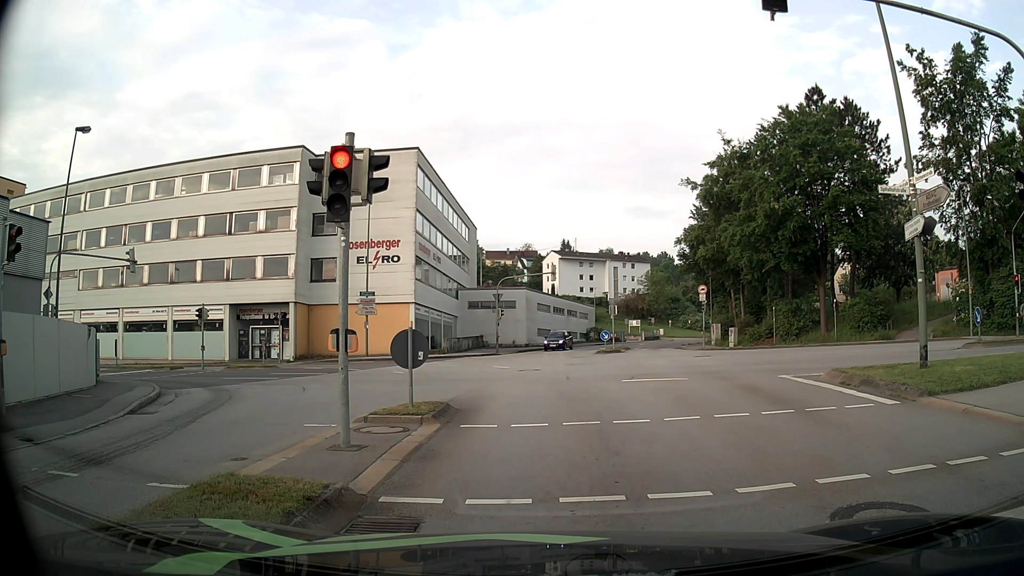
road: tertiary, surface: asphalt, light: Day
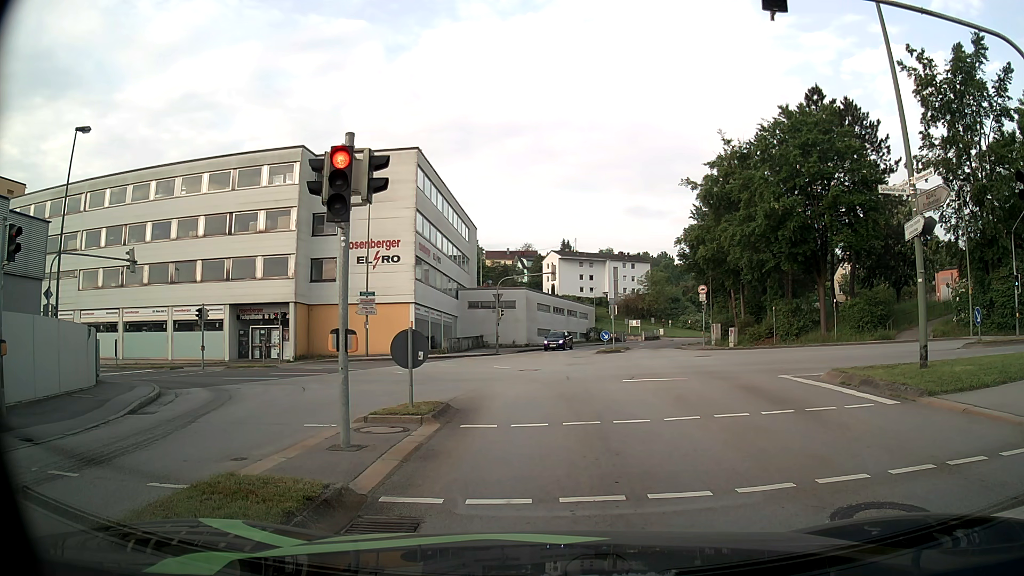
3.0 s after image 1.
(0.0, 0.0) m; 0°
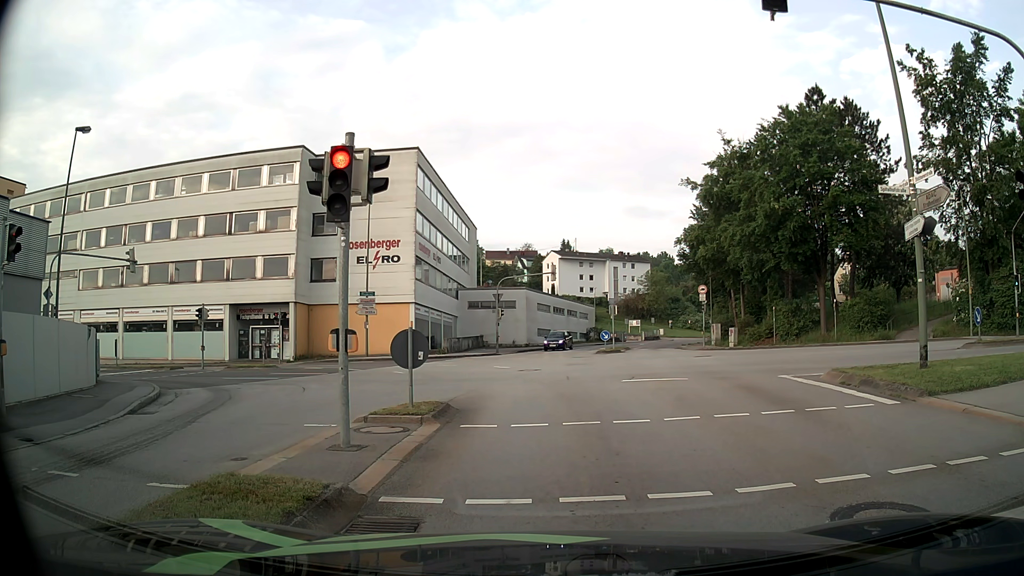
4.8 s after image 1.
(0.0, 0.0) m; 0°
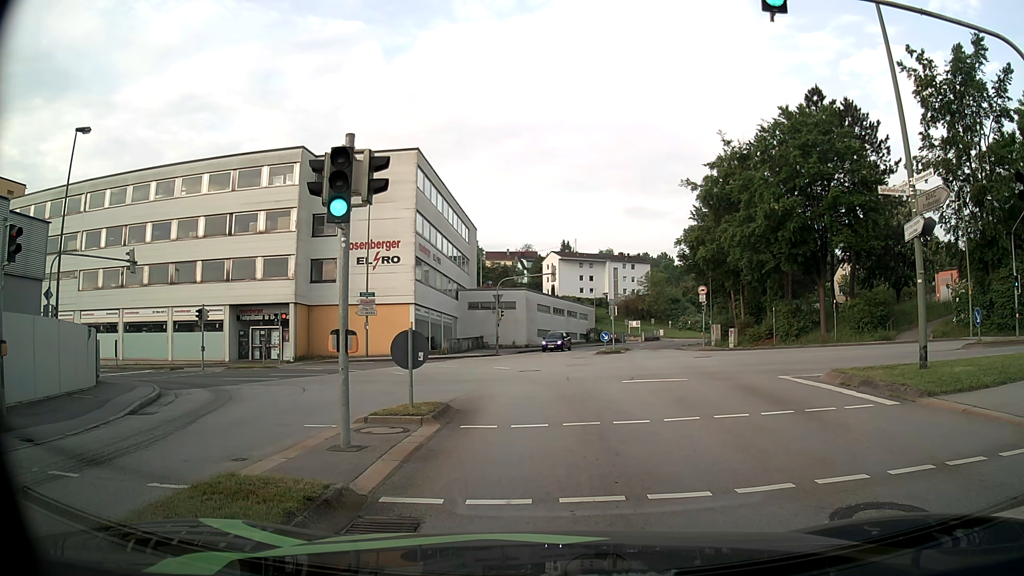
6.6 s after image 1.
(0.0, 0.0) m; 0°
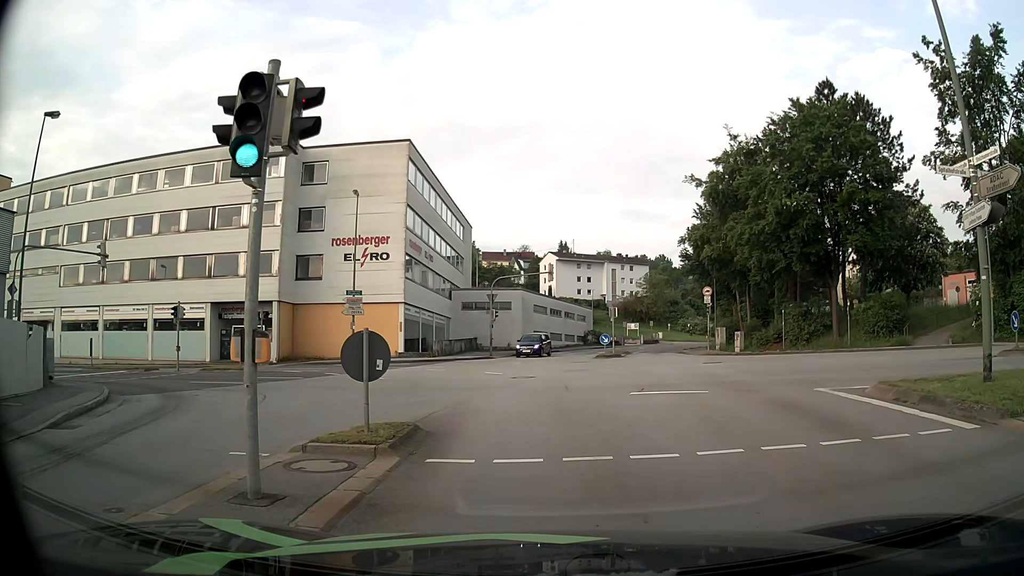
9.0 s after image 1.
(0.0, +2.6) m; 0°
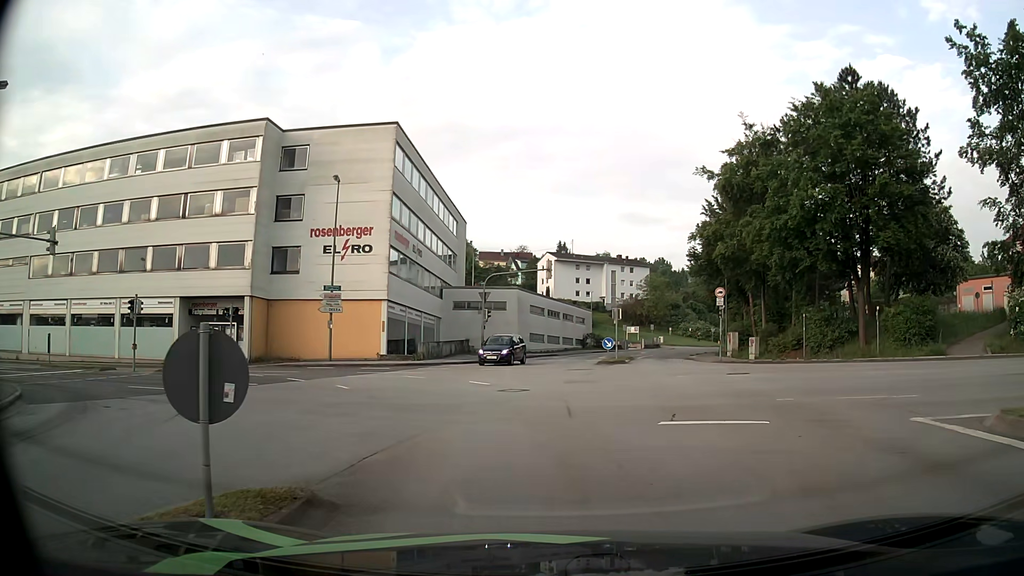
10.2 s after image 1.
(0.0, +4.1) m; 0°
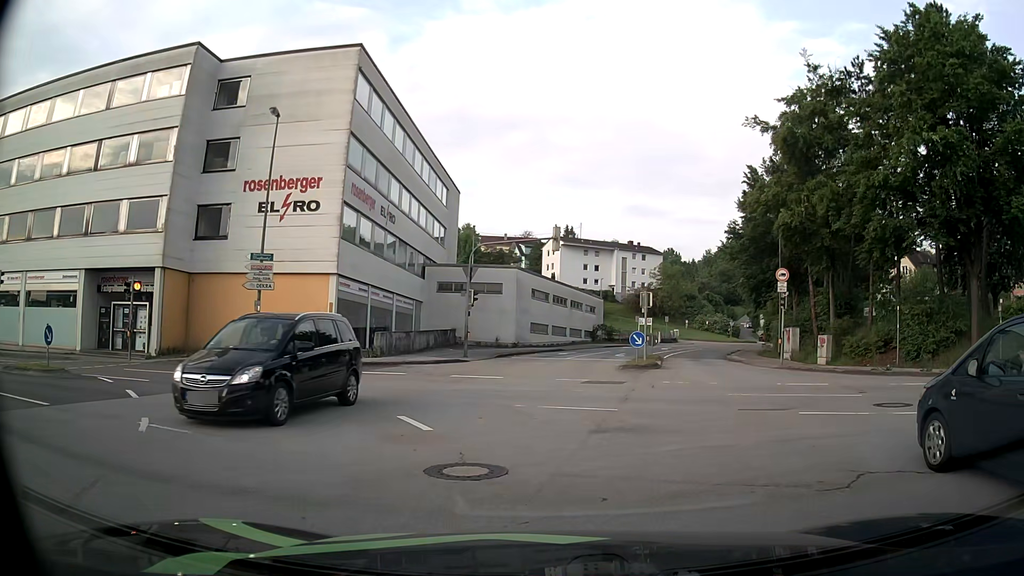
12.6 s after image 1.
(+0.1, +10.3) m; 0°
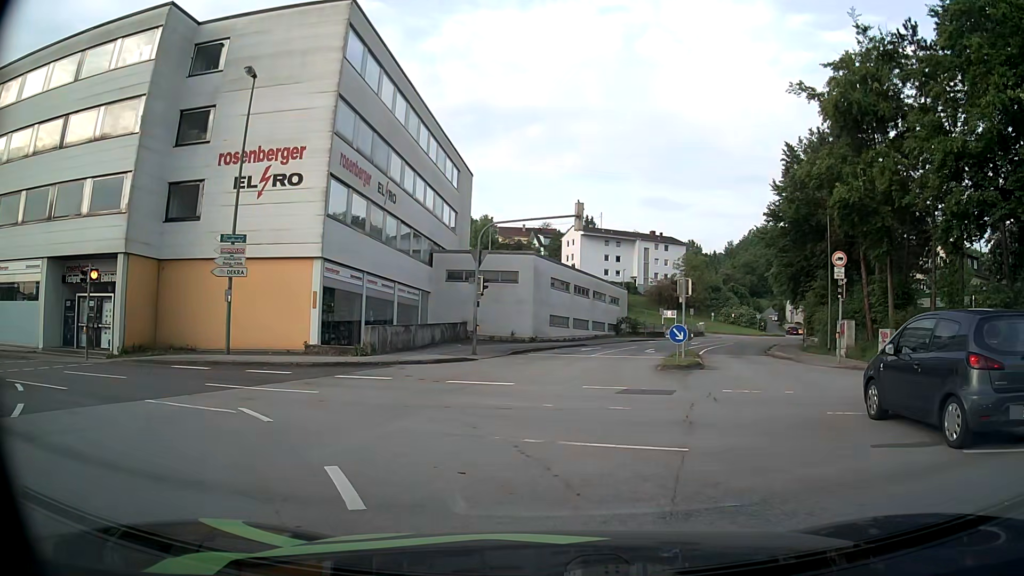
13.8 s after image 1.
(0.0, +4.3) m; -2°
(-2, +10) (-9, +17) (-19, +19) (-29, +19) (-39, +20) (-49, +20) (-59, +21) (-69, +22) (-78, +24) (-87, +29) m
